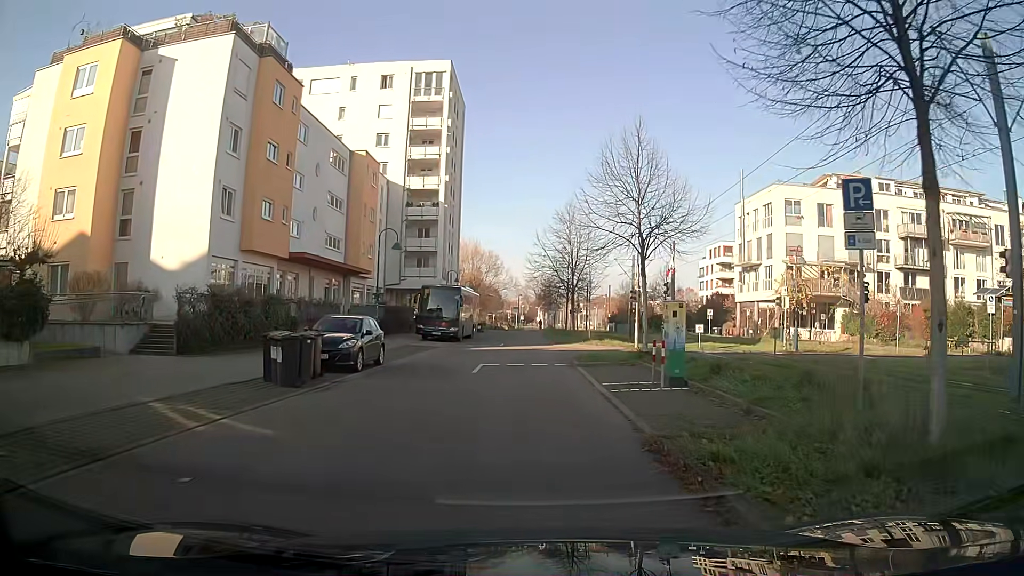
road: residential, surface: asphalt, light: Day
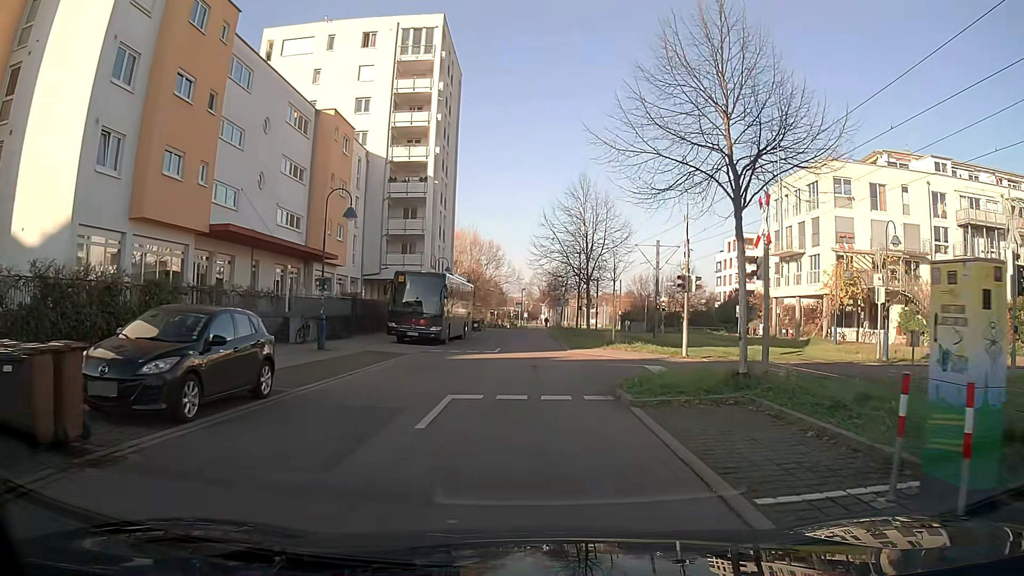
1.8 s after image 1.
(0.0, +9.5) m; +1°
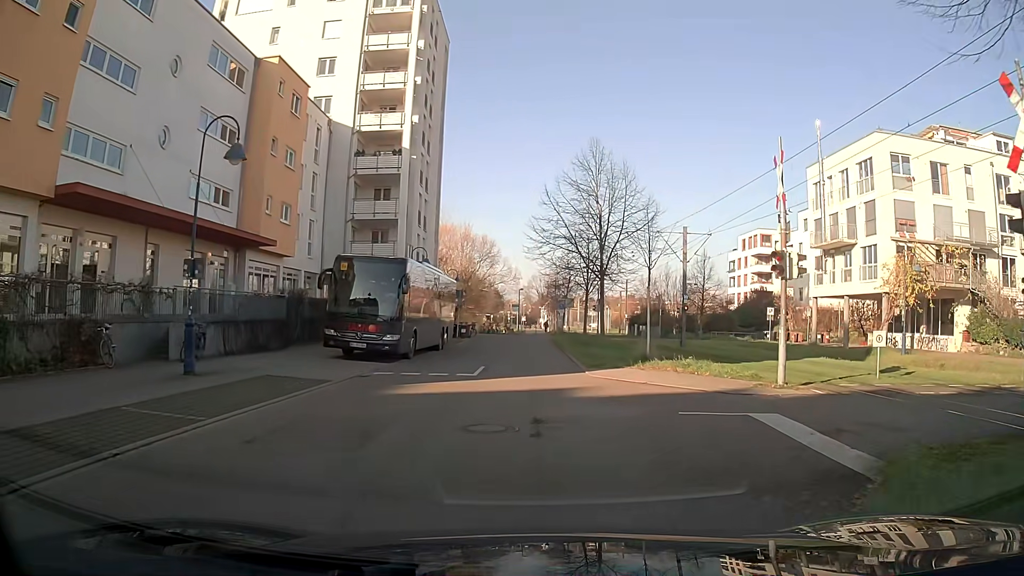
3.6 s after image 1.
(-0.1, +9.5) m; -2°
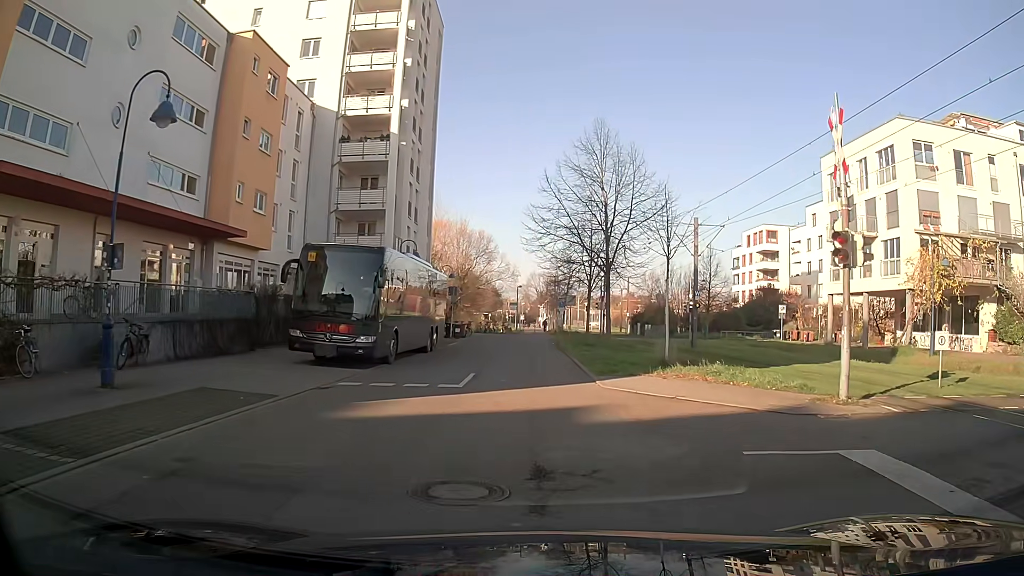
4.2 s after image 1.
(0.0, +3.2) m; 0°
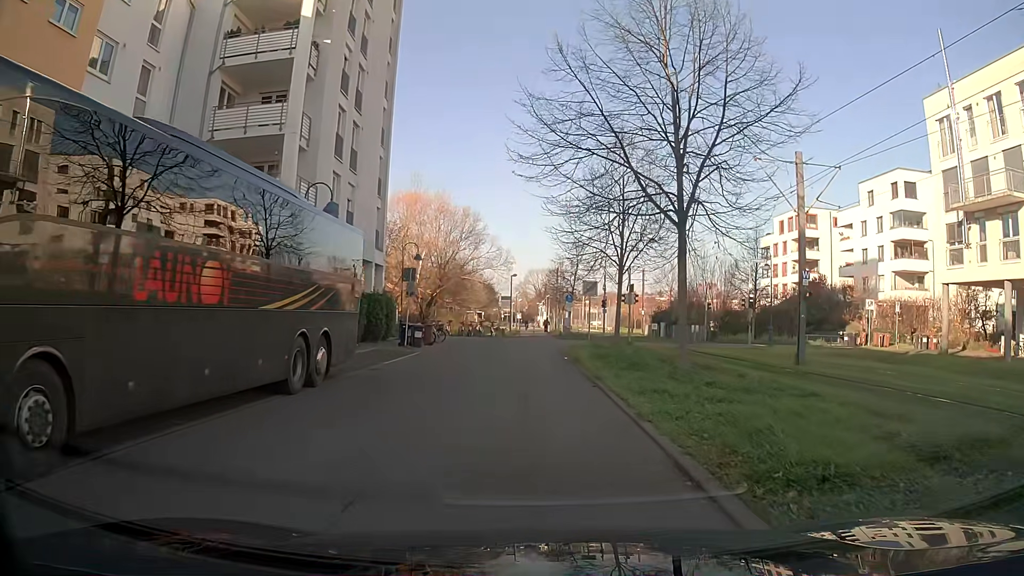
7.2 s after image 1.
(+0.1, +15.6) m; 0°
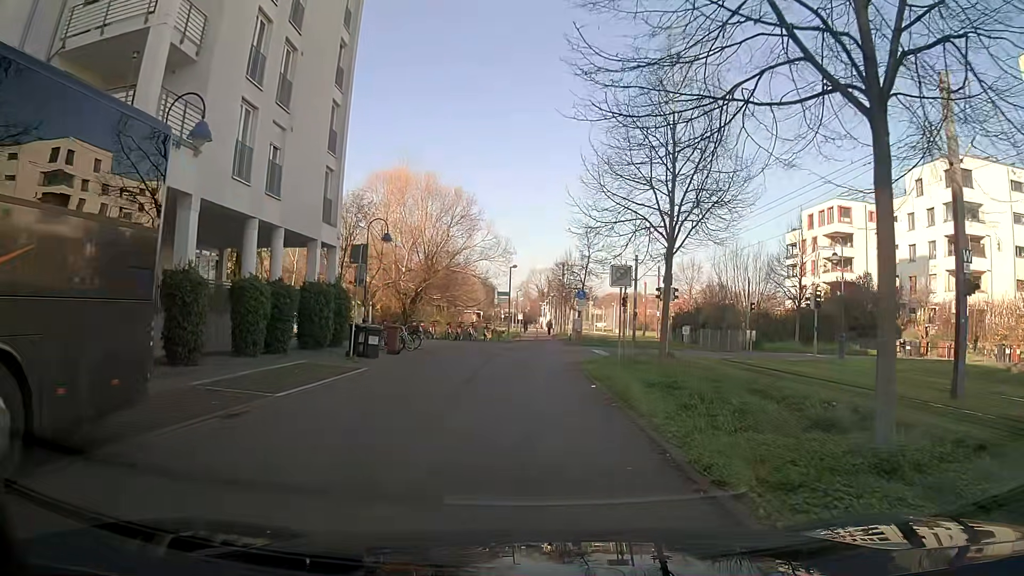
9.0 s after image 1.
(0.0, +9.3) m; 0°
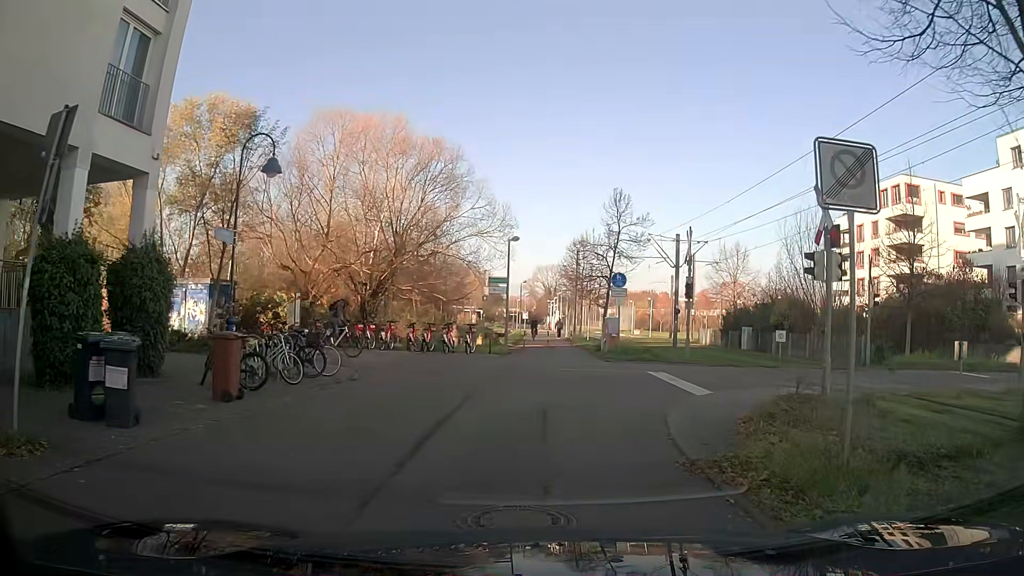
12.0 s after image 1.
(-0.1, +14.3) m; -1°
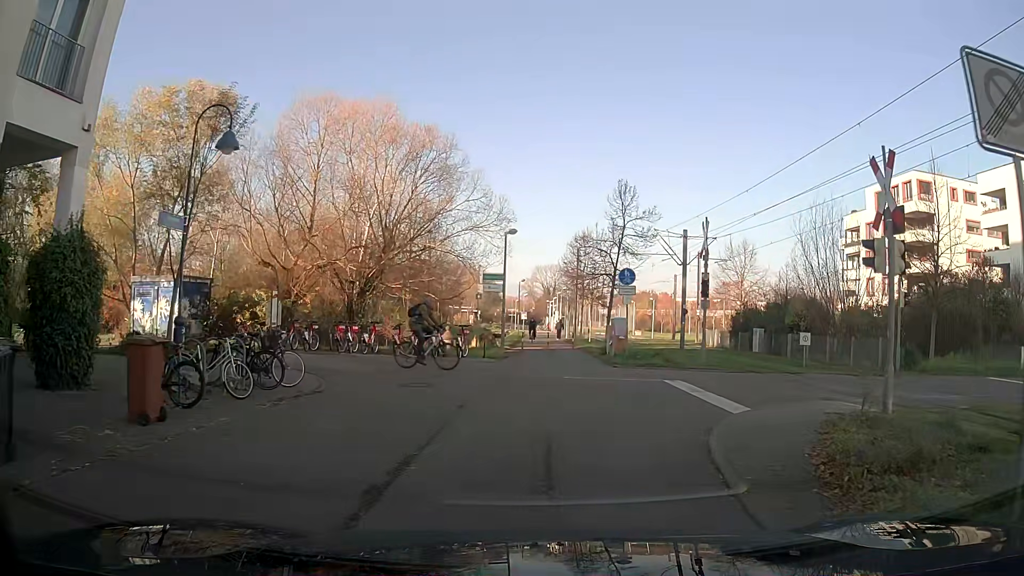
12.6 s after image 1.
(0.0, +2.5) m; 0°
(+1, +10) (+8, +16) (+18, +15) (+28, +15) (+38, +14) (+48, +13) (+58, +12) (+68, +11) (+78, +9) (+88, +8) m
